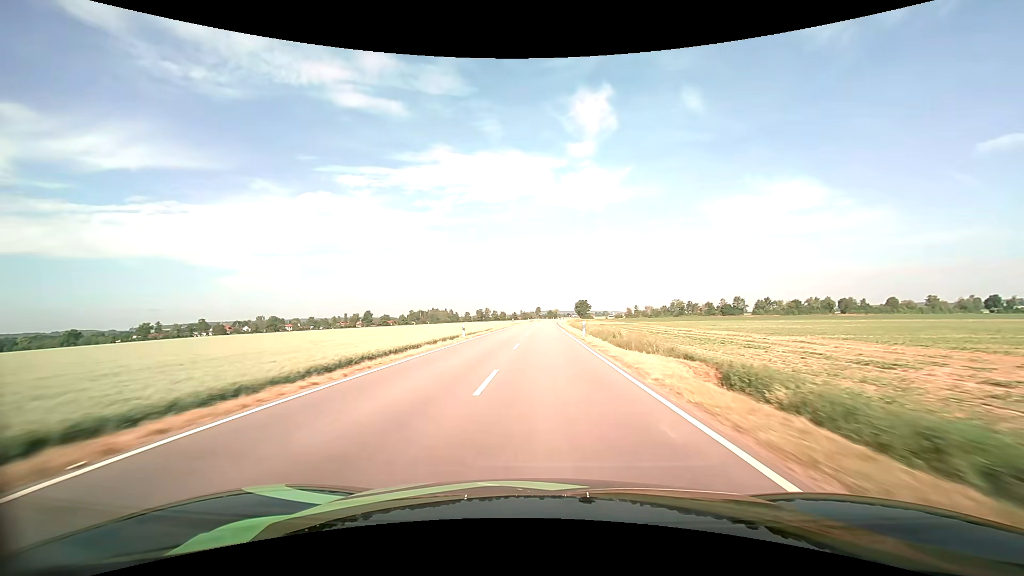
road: tertiary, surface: asphalt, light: Day
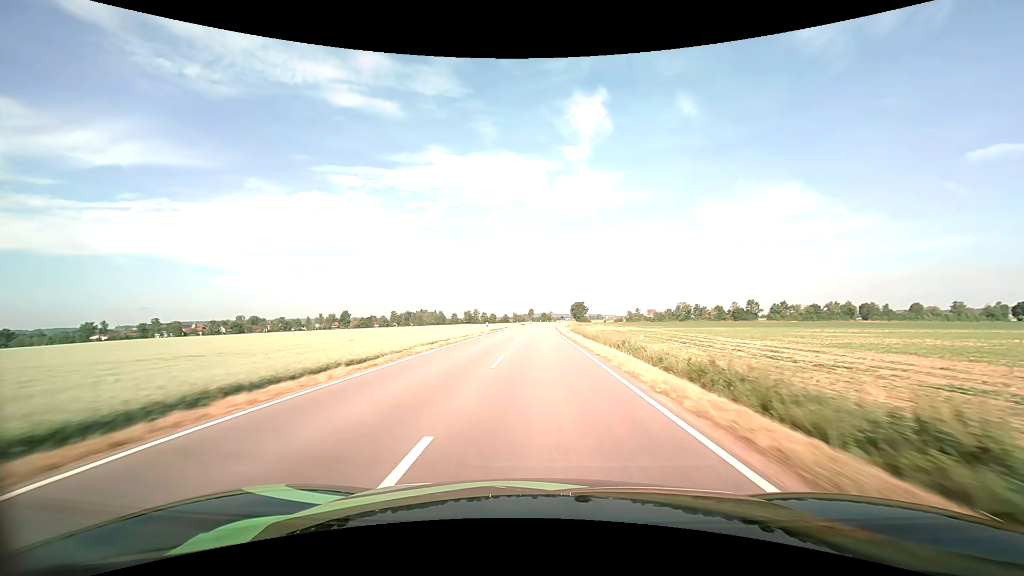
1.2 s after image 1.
(+0.2, +31.1) m; +1°
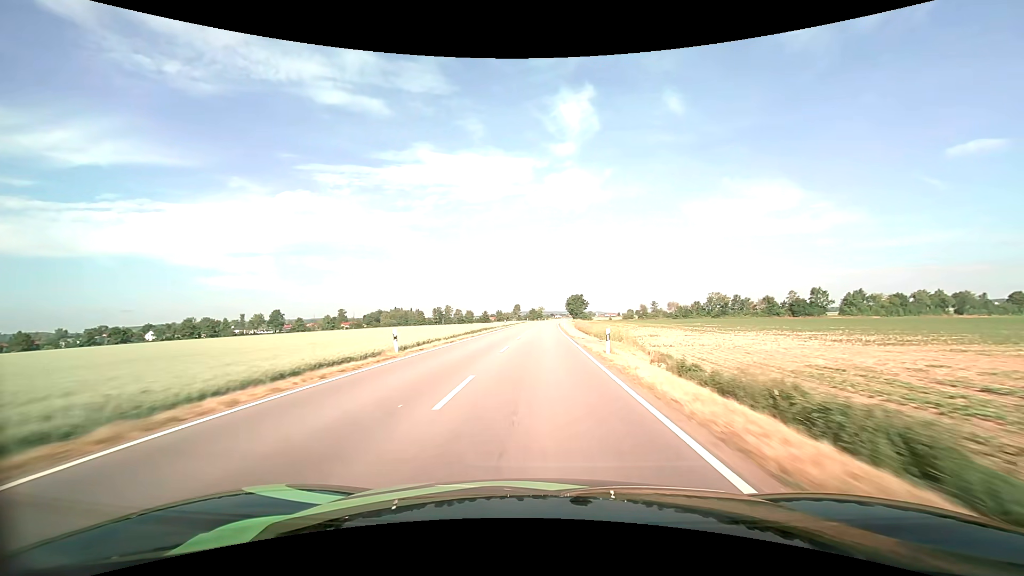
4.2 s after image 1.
(+0.8, +78.3) m; +1°
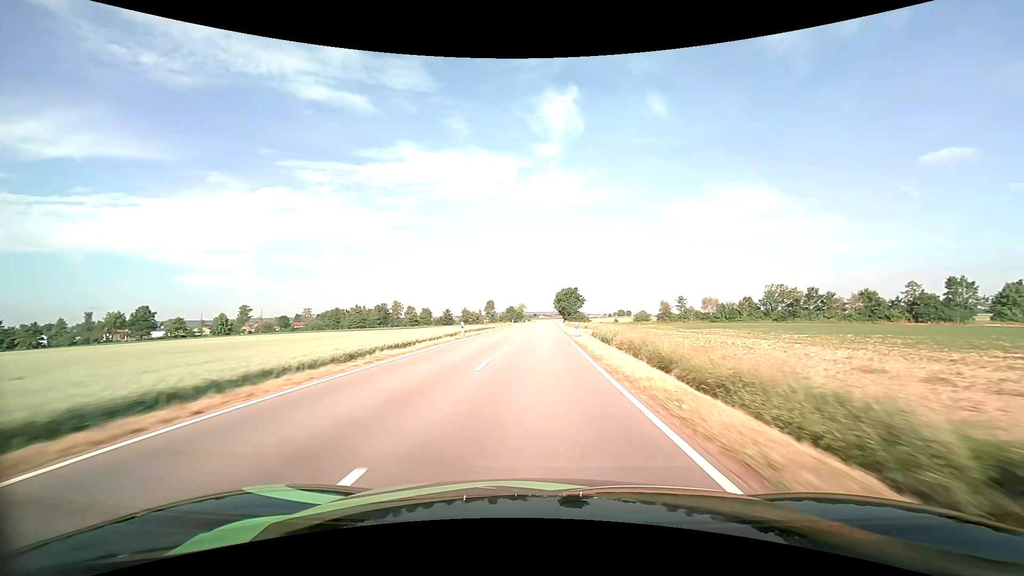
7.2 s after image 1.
(+1.4, +78.8) m; +2°
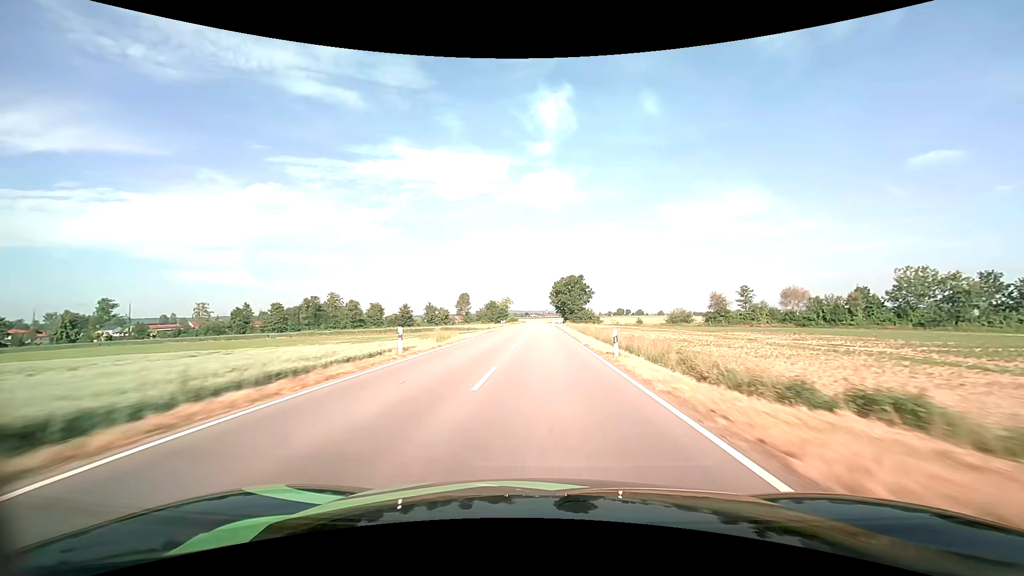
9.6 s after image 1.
(+0.5, +63.3) m; +1°
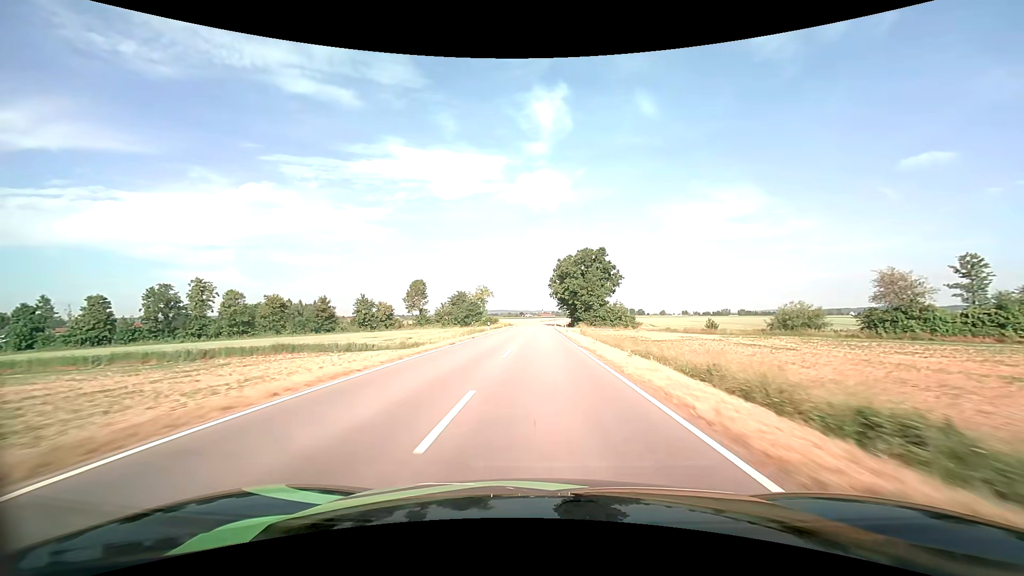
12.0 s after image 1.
(+0.5, +64.1) m; +1°
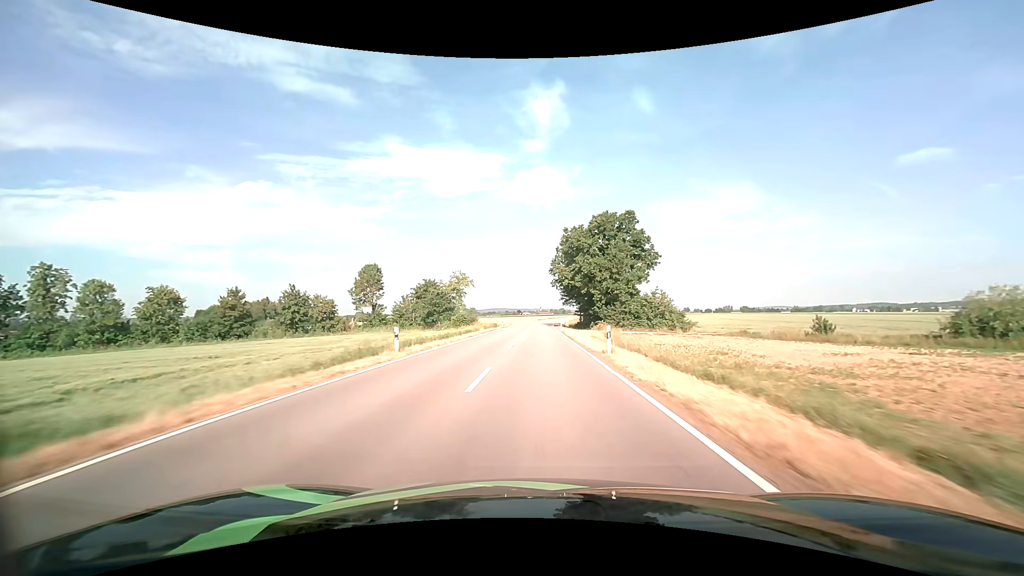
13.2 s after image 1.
(0.0, +32.2) m; 0°
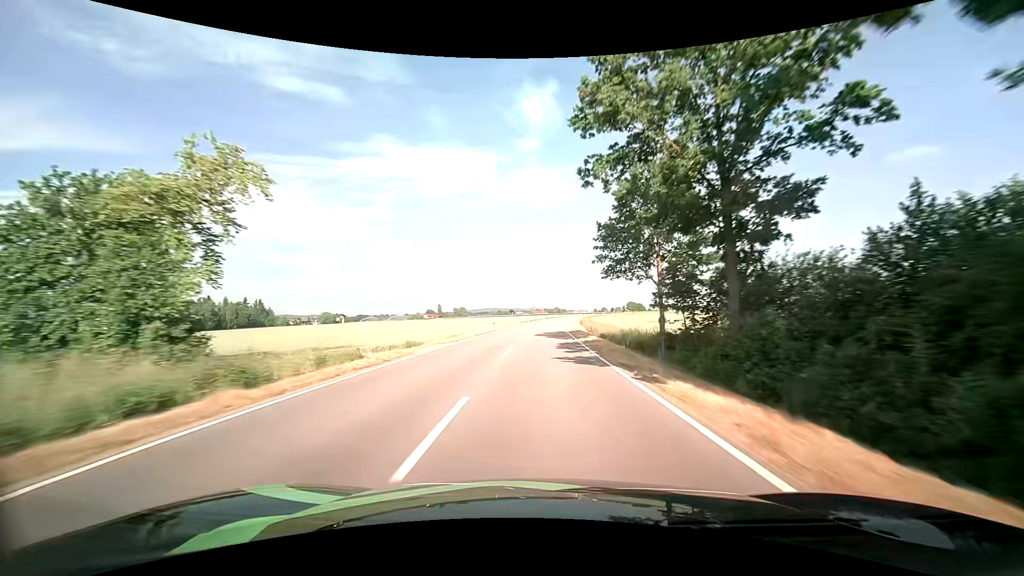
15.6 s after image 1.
(+0.1, +64.8) m; +1°
(0, +10) (0, +20) (0, +30) (0, +40) (+1, +50) (+1, +60) (+2, +70) (+2, +80) (+3, +90) (+4, +100) m
